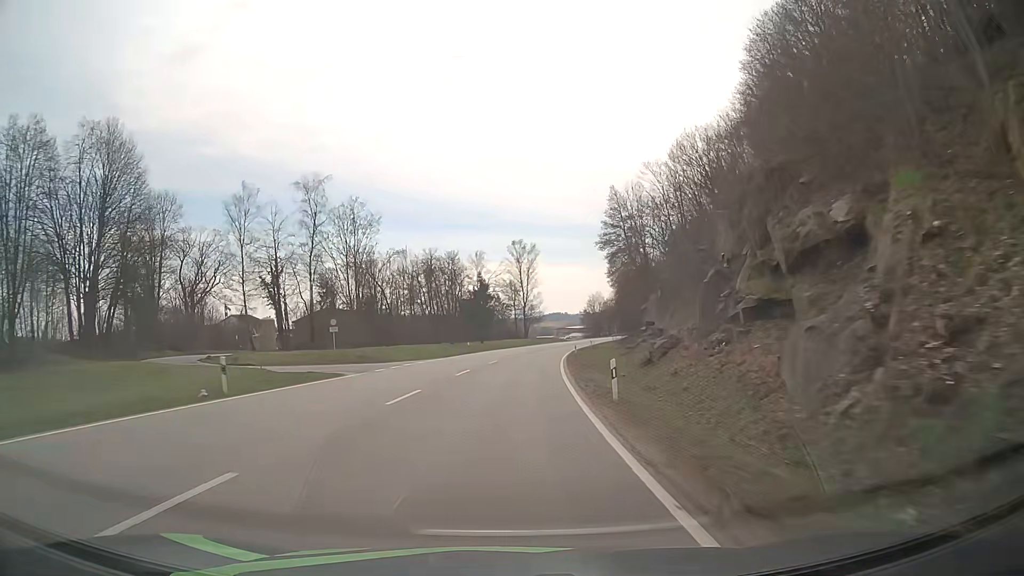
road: primary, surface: asphalt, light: Day
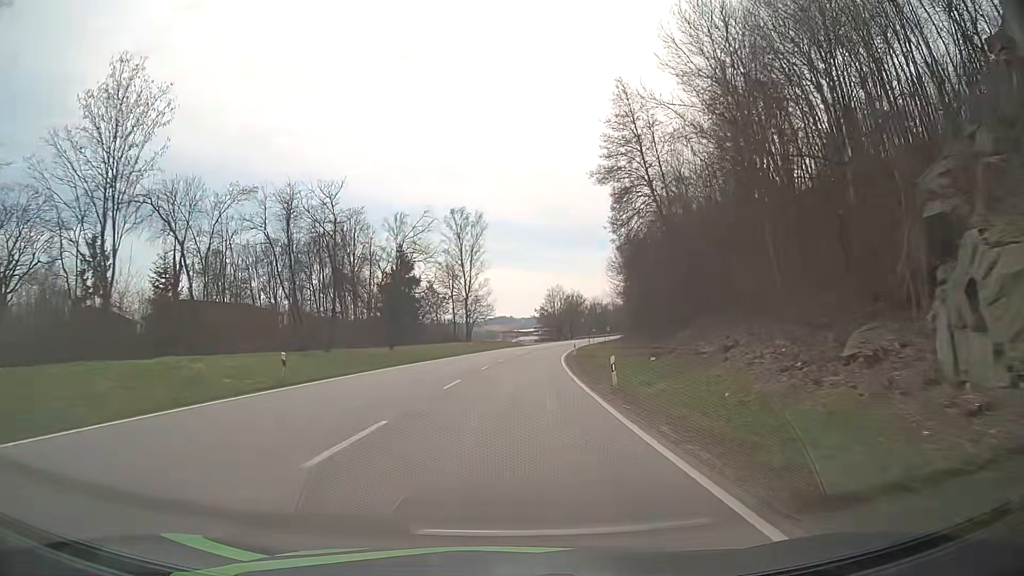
(+1.5, +42.9) m; +5°
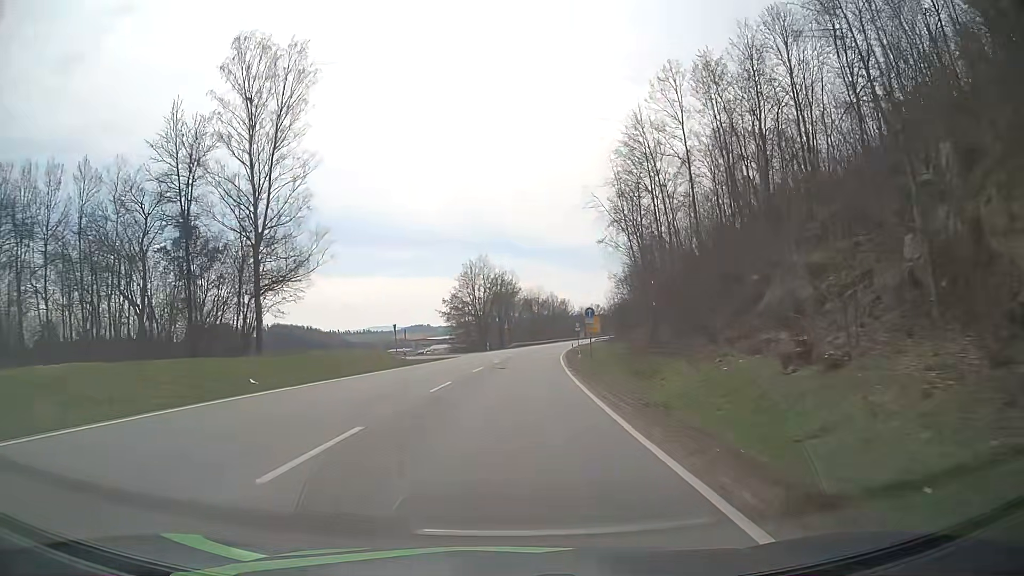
(+4.6, +72.1) m; +7°
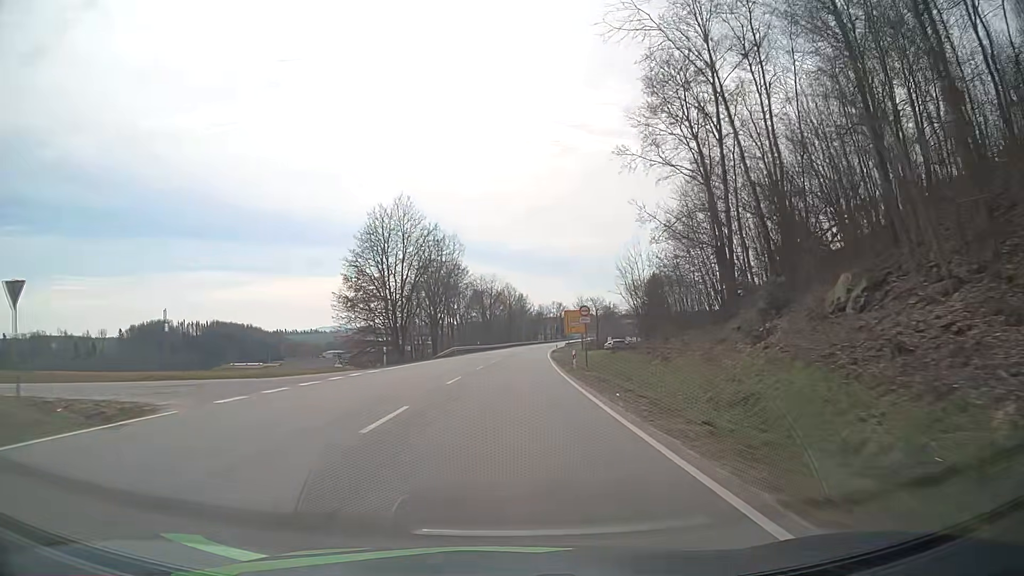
(+1.5, +43.7) m; +4°
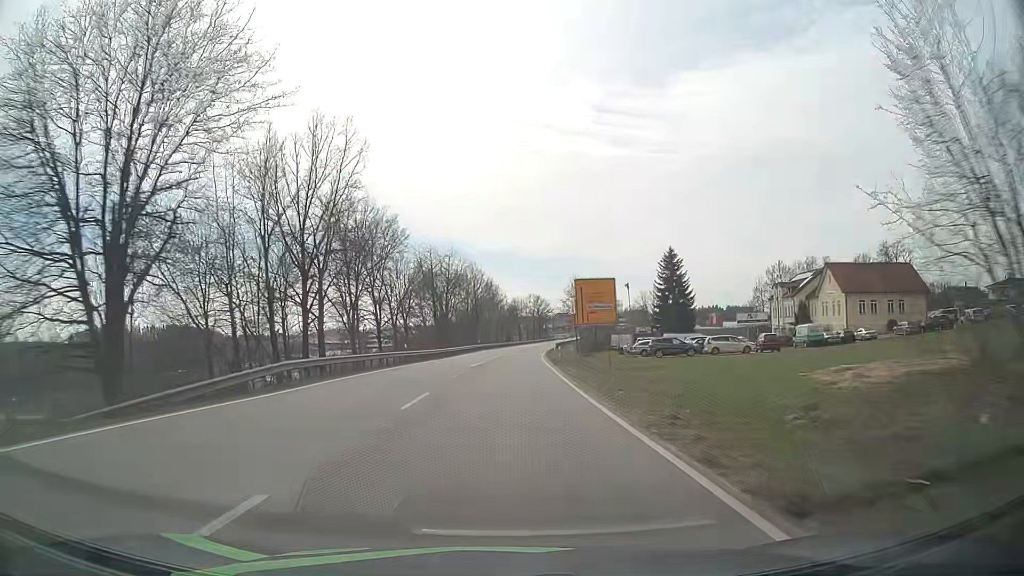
(+1.0, +43.8) m; +2°
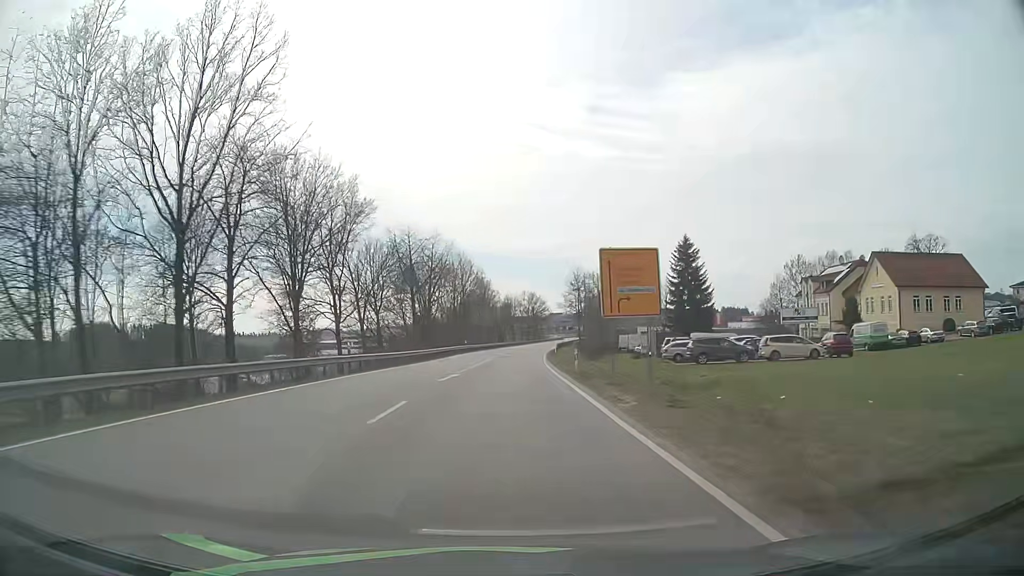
(+0.1, +14.6) m; +1°
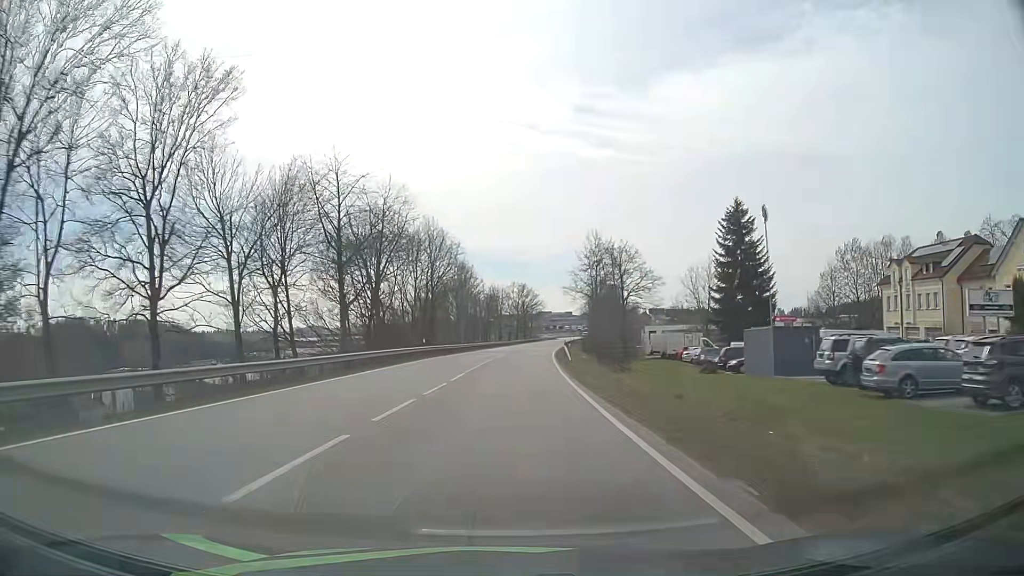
(0.0, +29.3) m; +1°
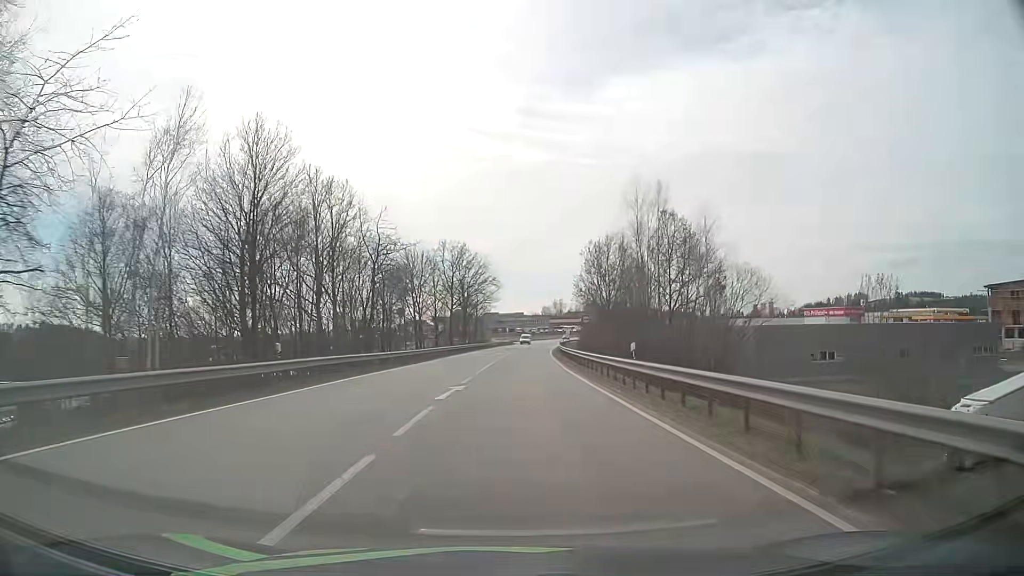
(+2.6, +73.3) m; +5°
(0, +10) (0, +20) (+1, +30) (+1, +40) (+1, +50) (+2, +60) (+2, +70) (+3, +80) (+4, +90) (+5, +100) m
